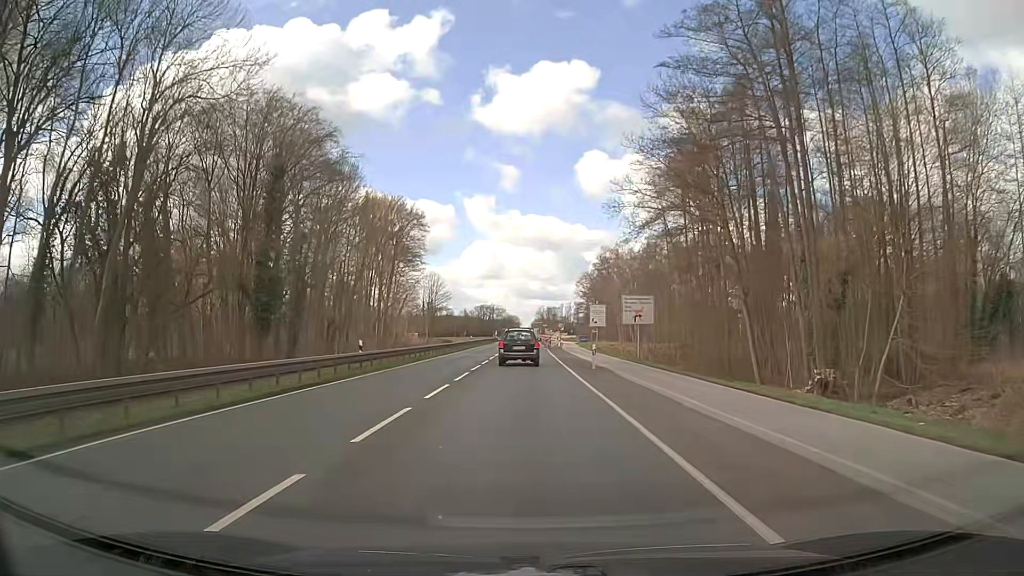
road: primary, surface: asphalt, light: Day
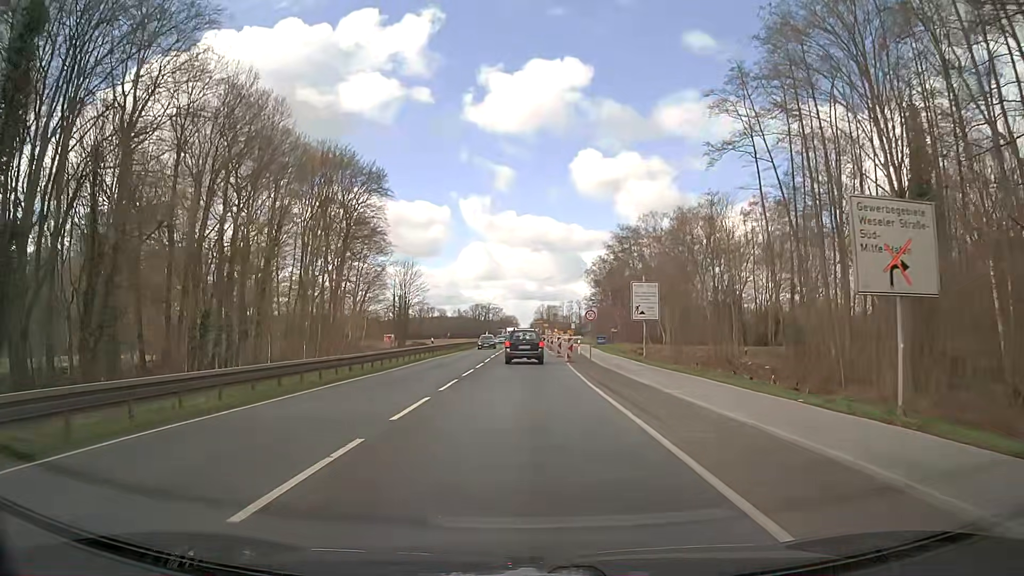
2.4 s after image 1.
(-0.2, +33.7) m; 0°
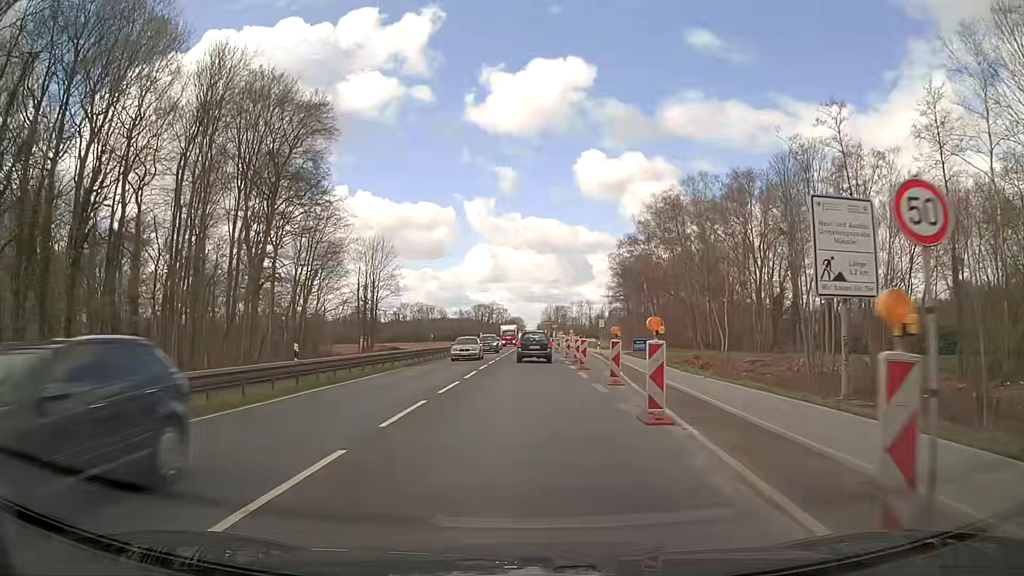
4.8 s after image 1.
(-0.1, +31.1) m; 0°
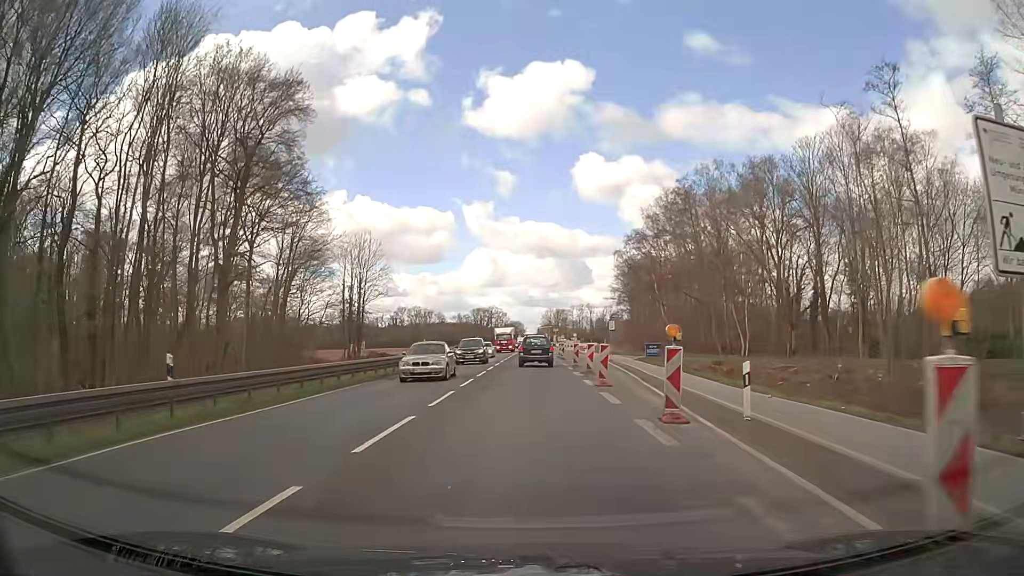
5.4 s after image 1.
(0.0, +7.8) m; 0°
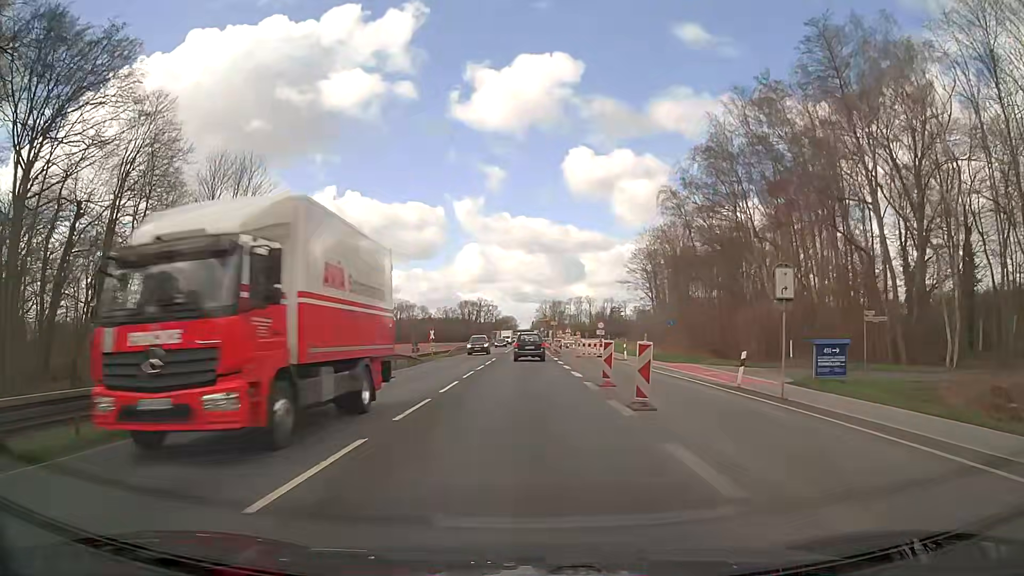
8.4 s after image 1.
(+0.3, +39.4) m; 0°
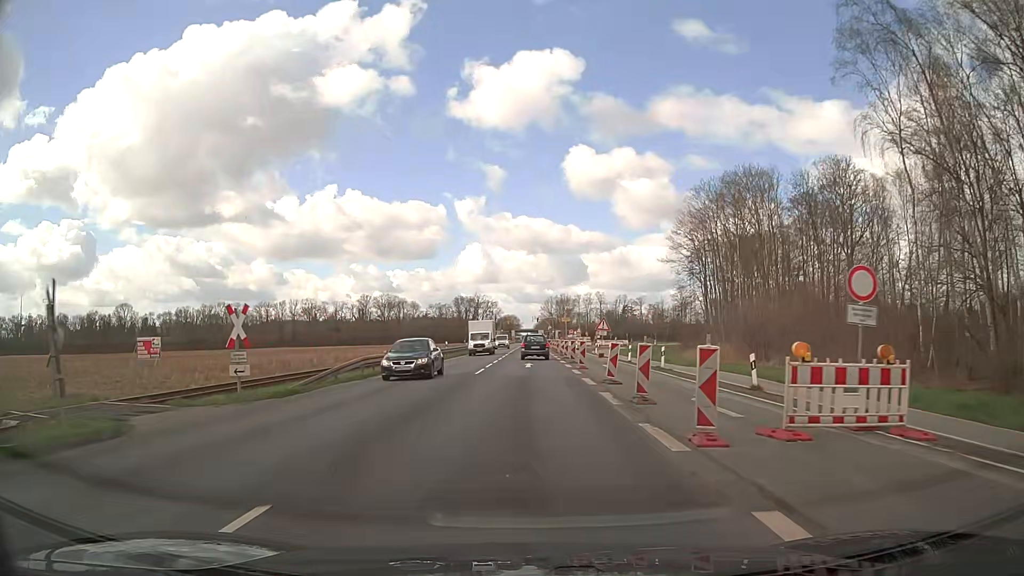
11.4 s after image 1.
(0.0, +39.7) m; 0°
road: trunk
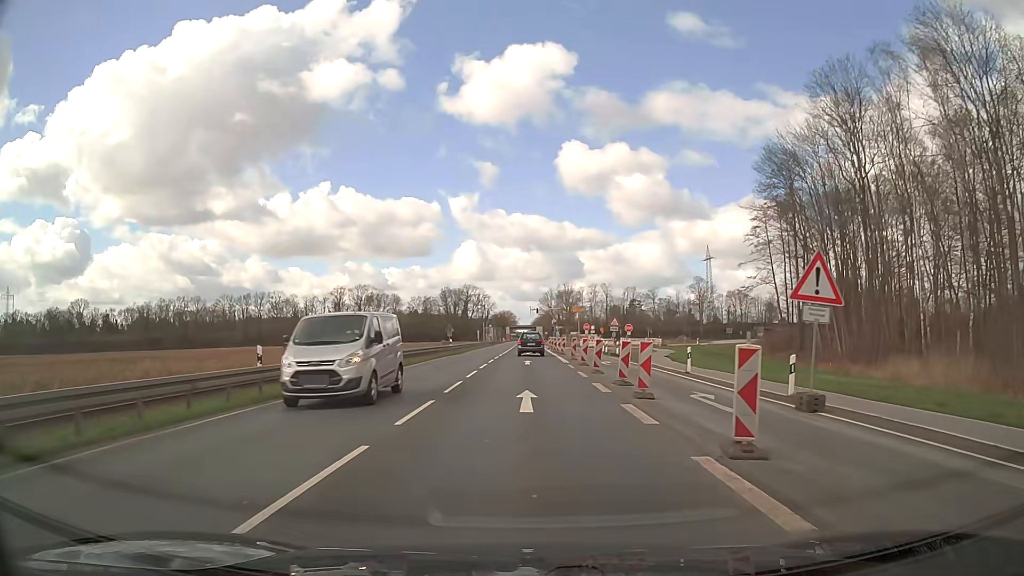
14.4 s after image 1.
(0.0, +39.8) m; 0°
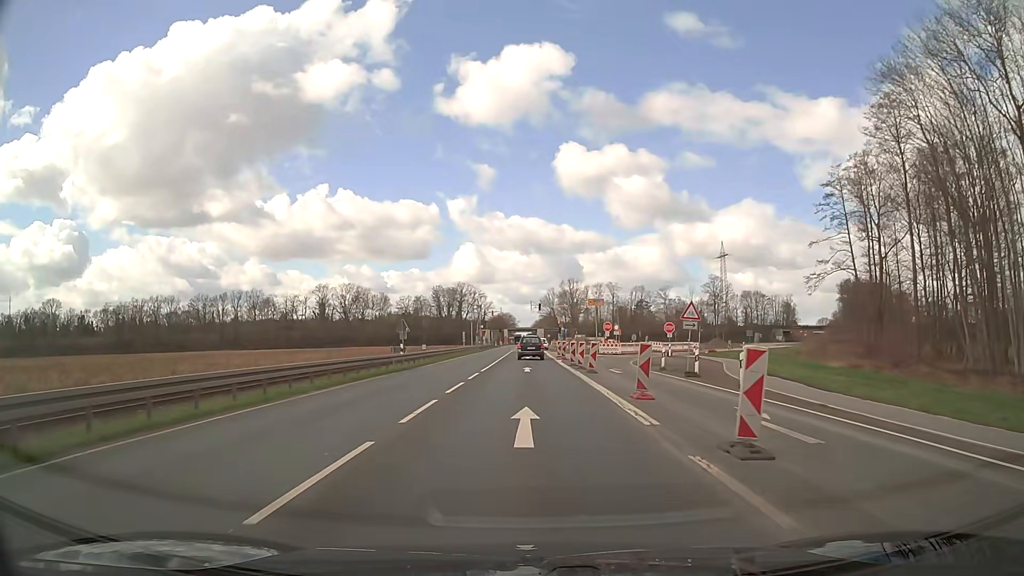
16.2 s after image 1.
(0.0, +23.9) m; 0°
(0, +10) (0, +20) (0, +30) (0, +40) (0, +50) (0, +60) (0, +70) (0, +80) (+1, +90) (+1, +100) m
